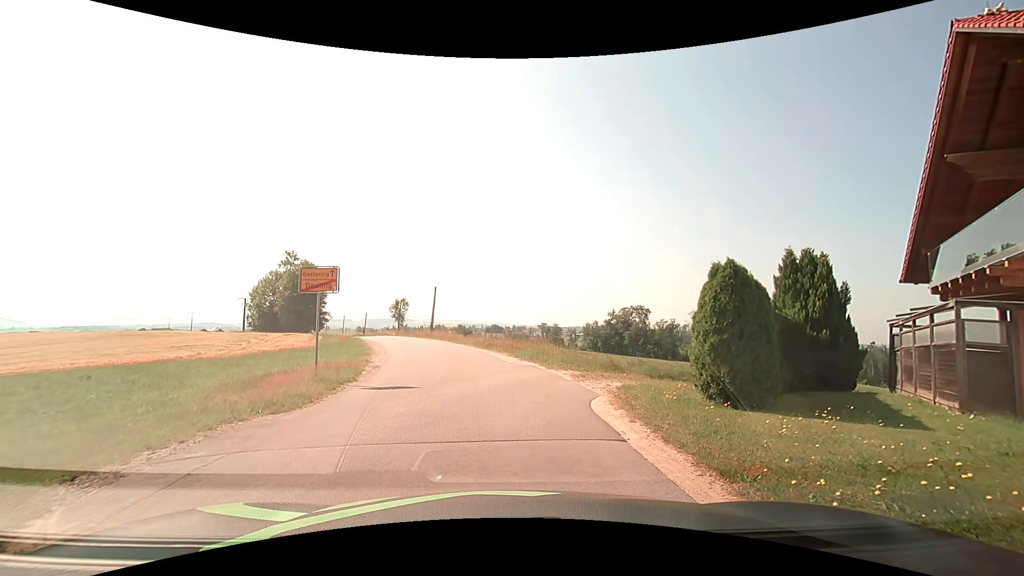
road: residential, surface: asphalt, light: Day
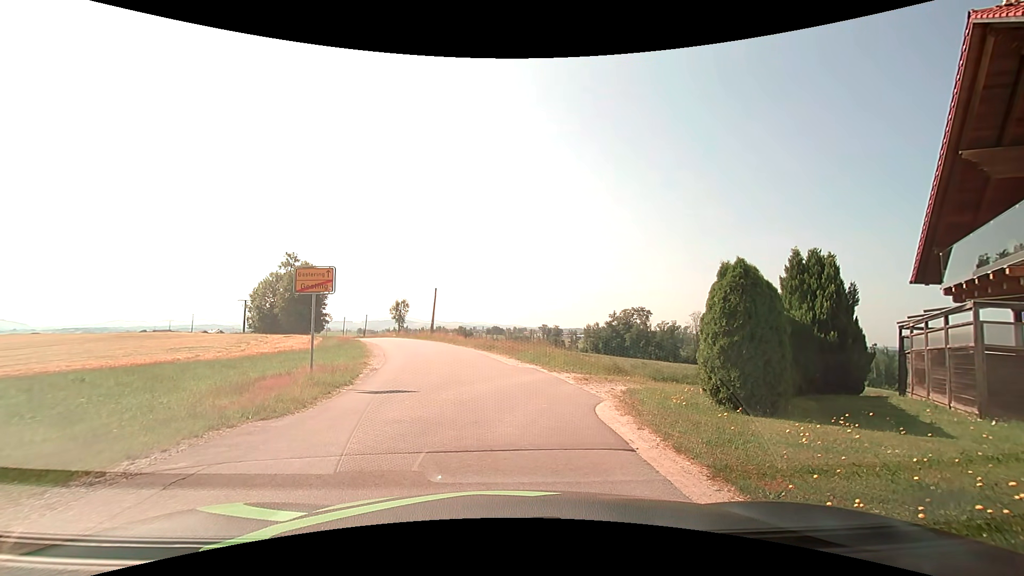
(0.0, +0.4) m; 0°
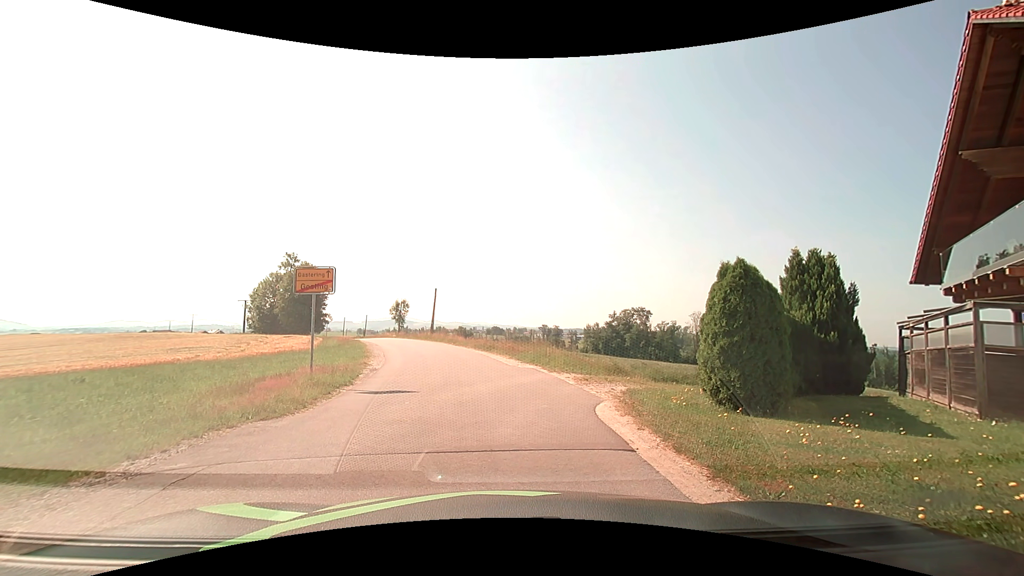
(0.0, +0.1) m; 0°
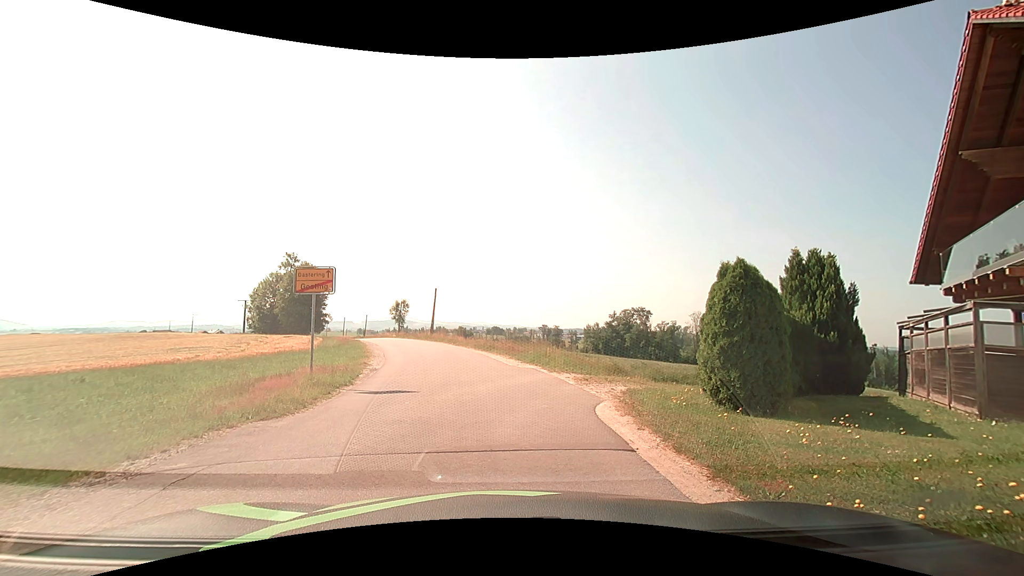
(0.0, 0.0) m; 0°
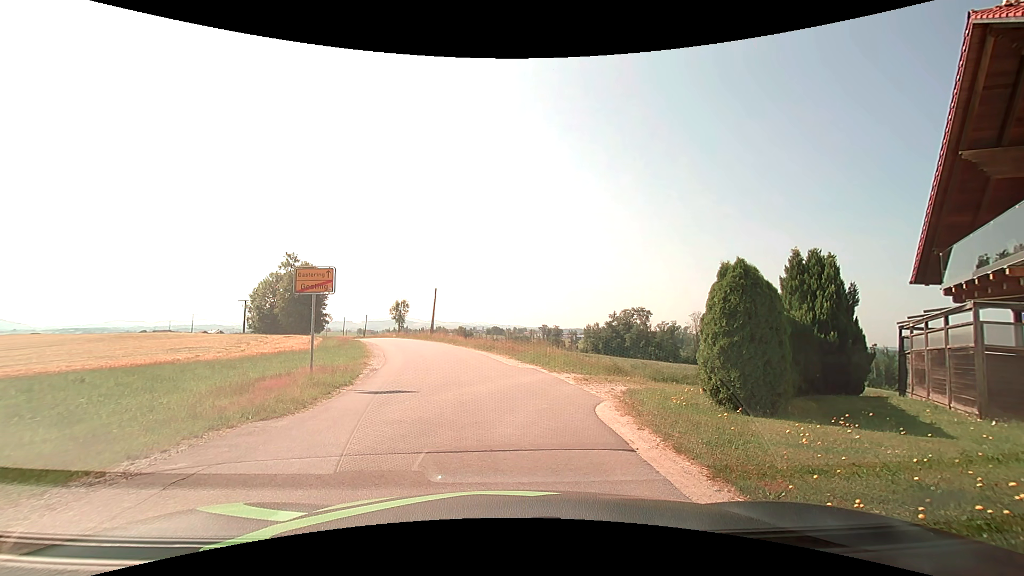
(0.0, 0.0) m; 0°
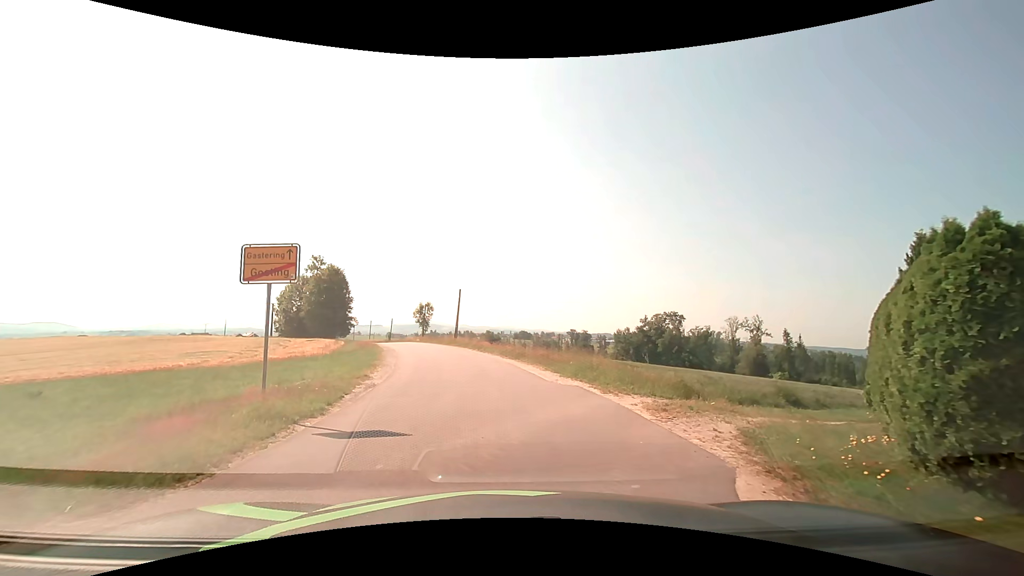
(-0.1, +4.3) m; -2°
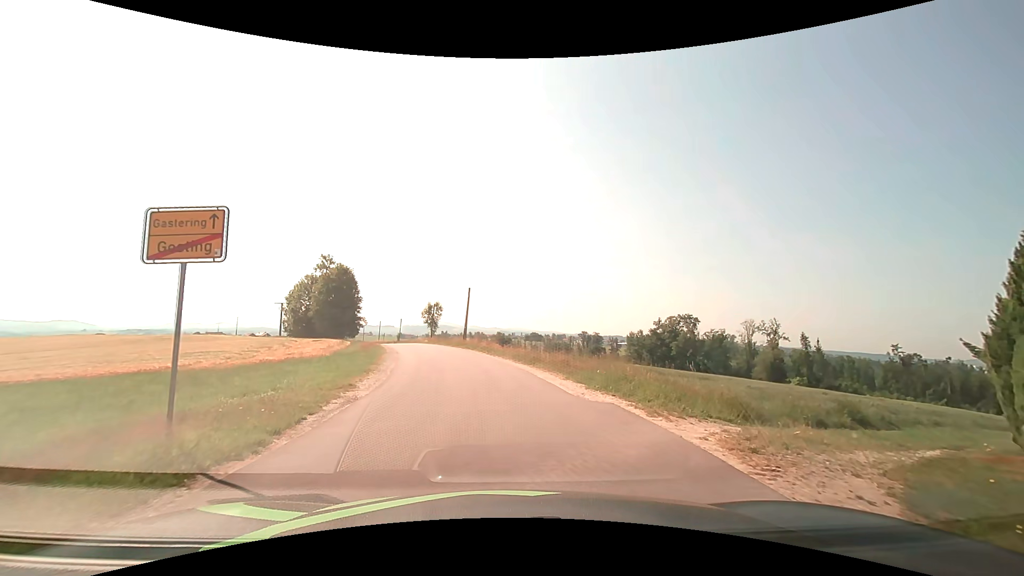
(0.0, +2.8) m; -1°
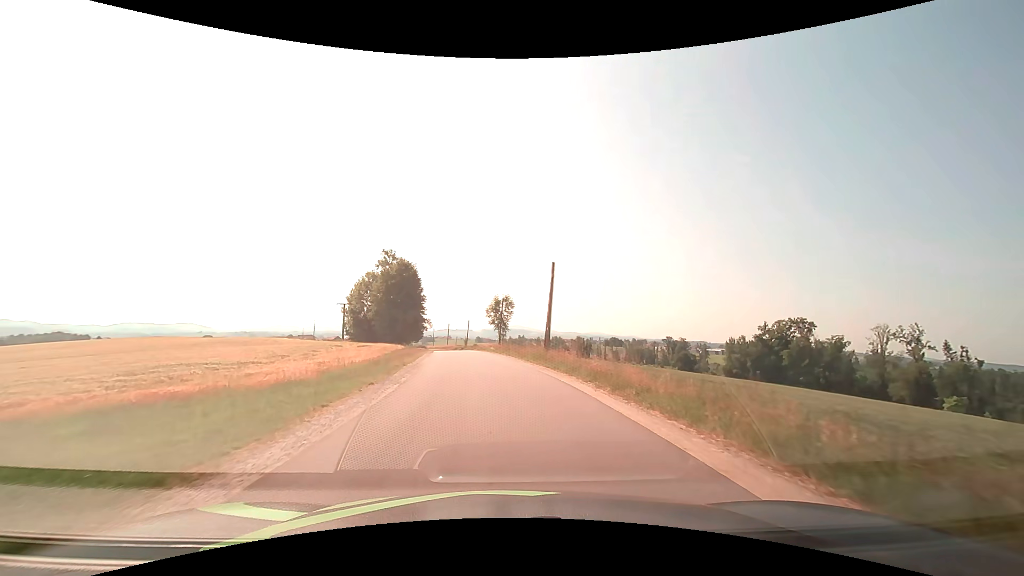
(-1.5, +18.6) m; -9°
(0, +10) (-1, +20) (-2, +30) (-3, +40) (-4, +50) (-6, +60) (-7, +70) (-8, +80) (-10, +89) (-12, +99) m
